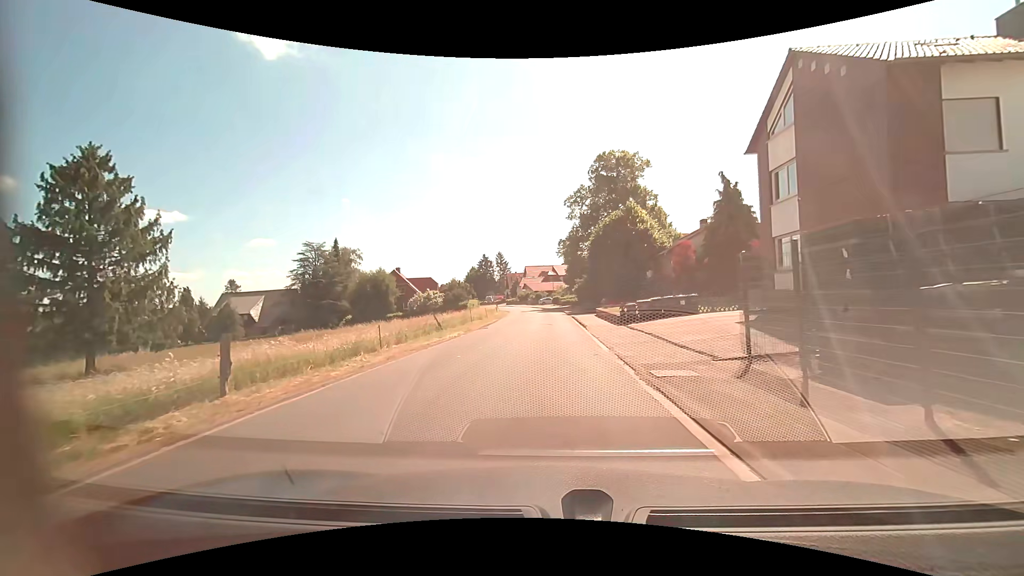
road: residential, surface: asphalt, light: Day
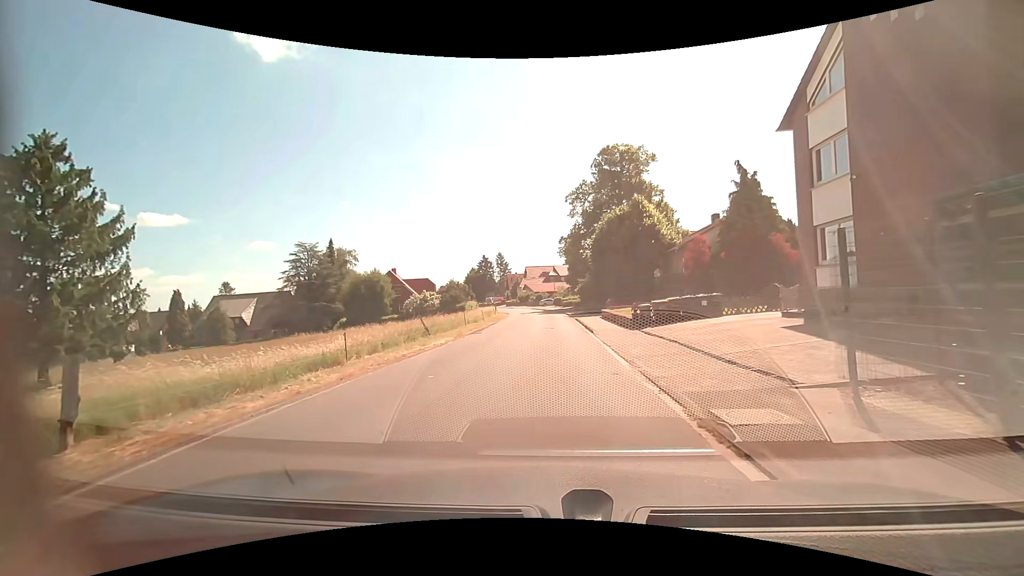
(0.0, +3.3) m; 0°
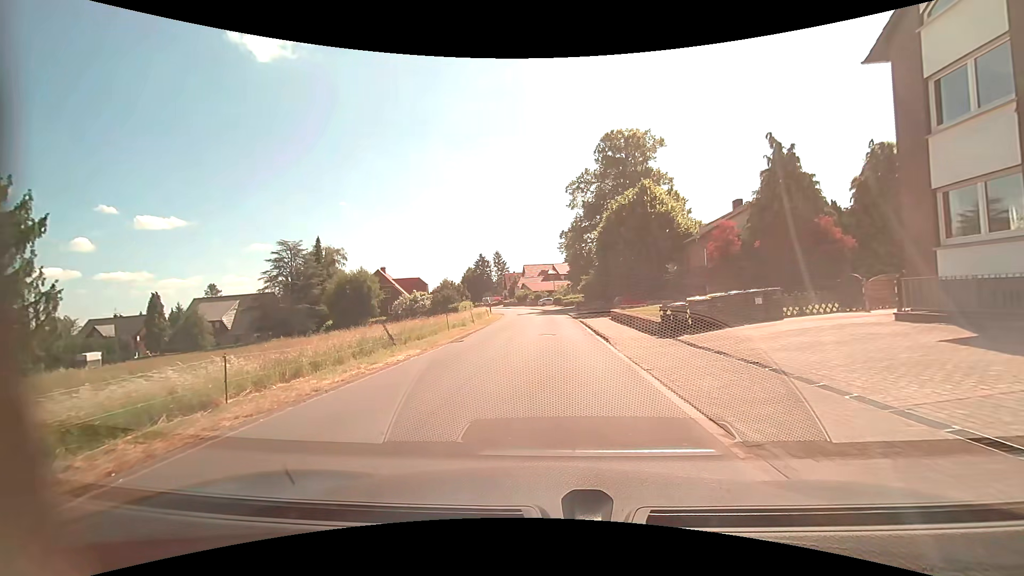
(0.0, +5.7) m; 0°
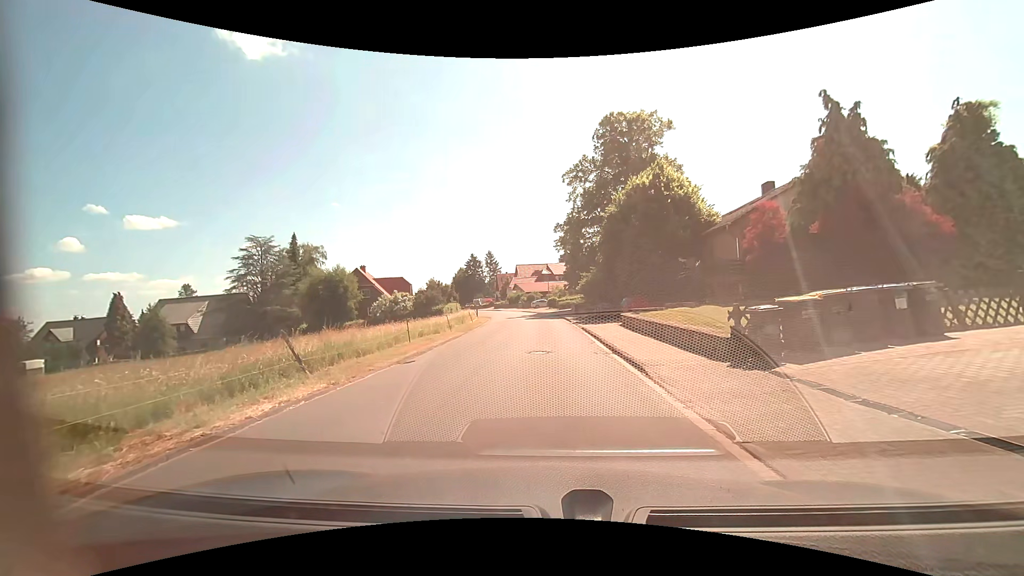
(0.0, +6.8) m; 0°
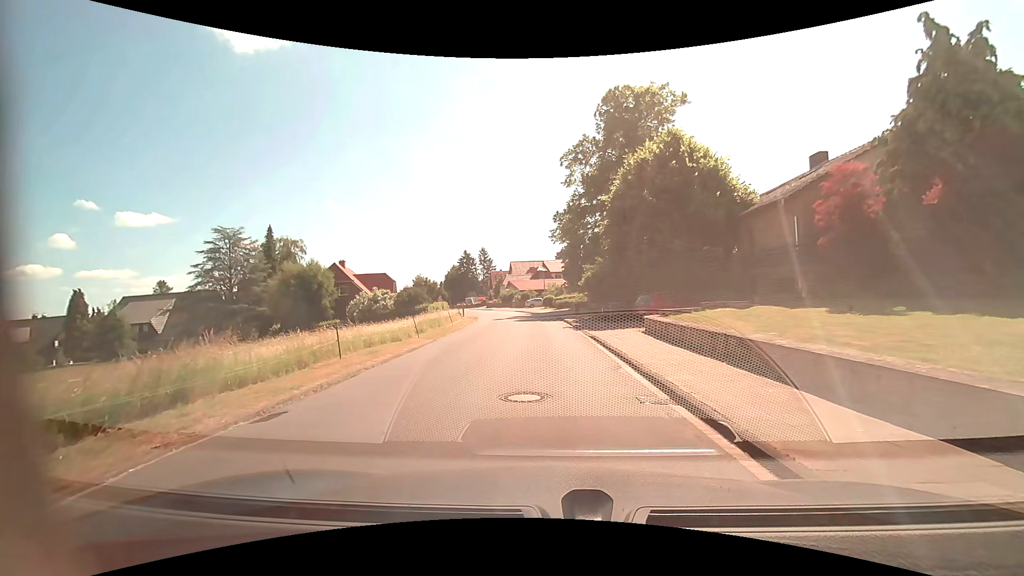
(0.0, +6.6) m; 0°
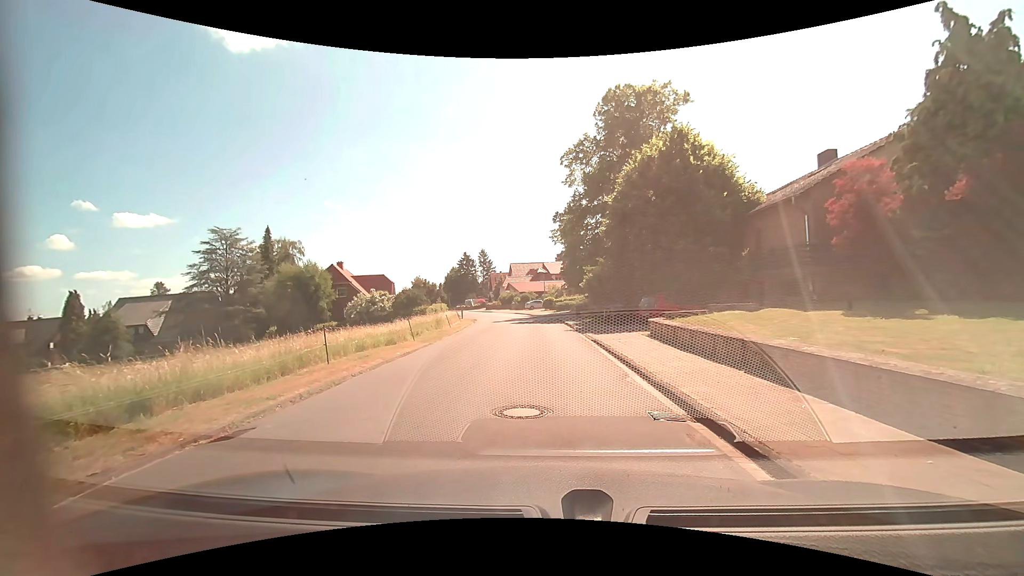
(0.0, +0.9) m; 0°
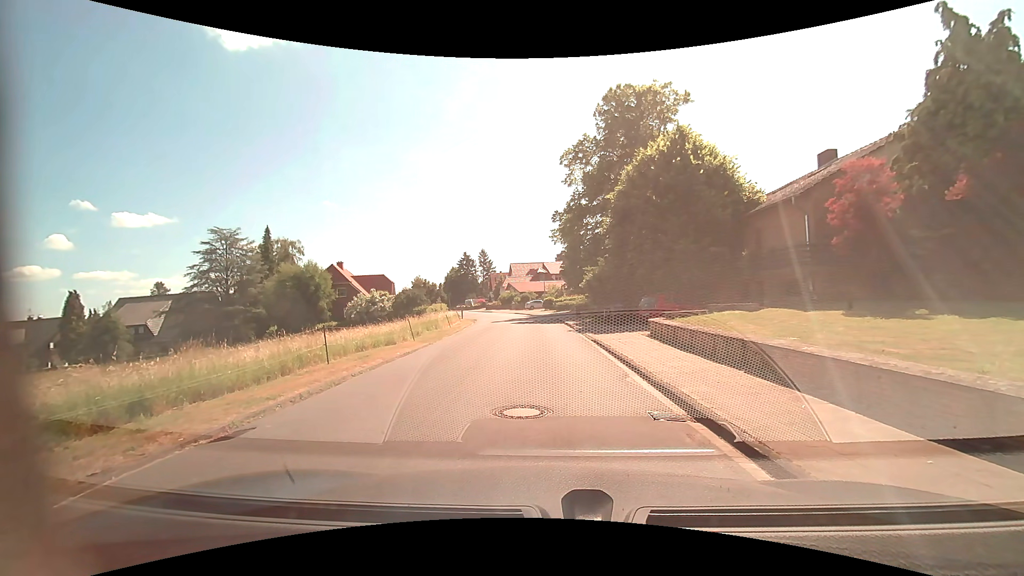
(0.0, 0.0) m; 0°
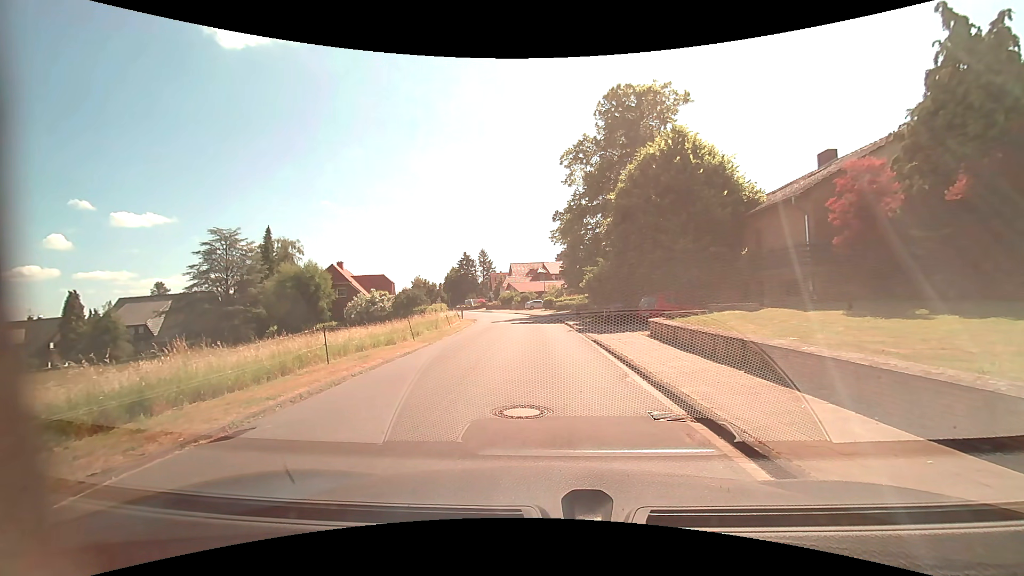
(0.0, 0.0) m; 0°
